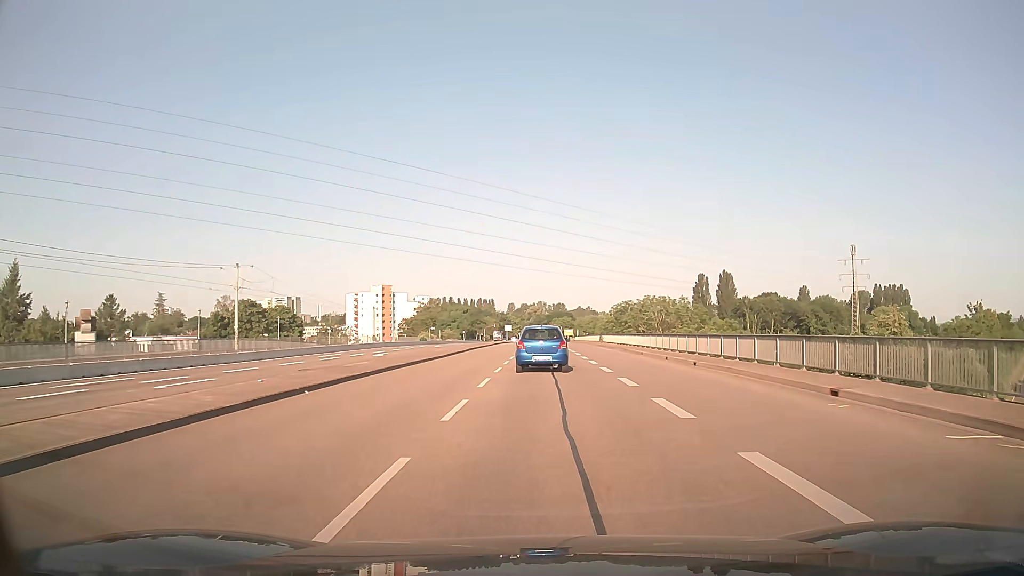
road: secondary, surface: asphalt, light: Day
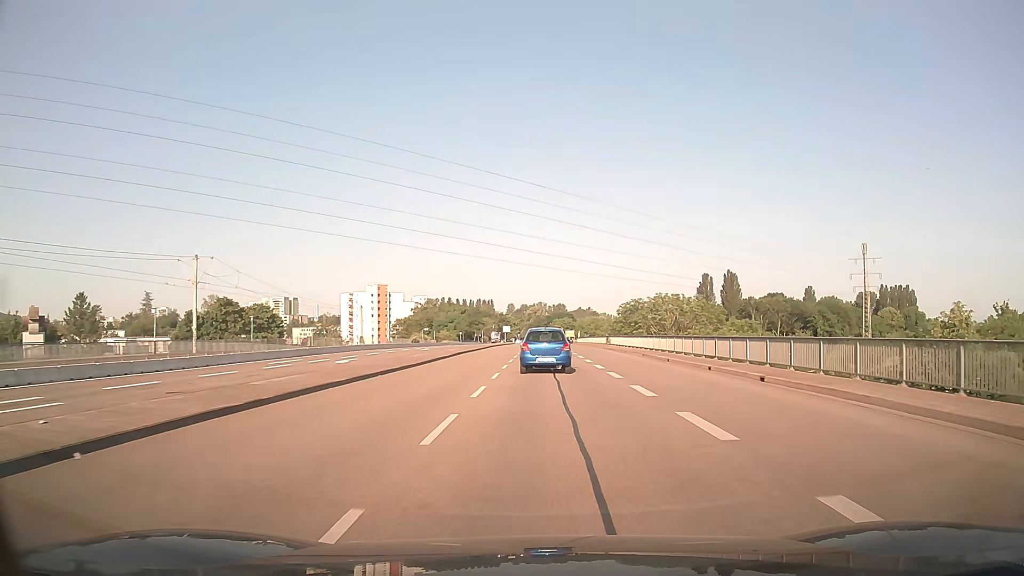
(0.0, +8.1) m; 0°
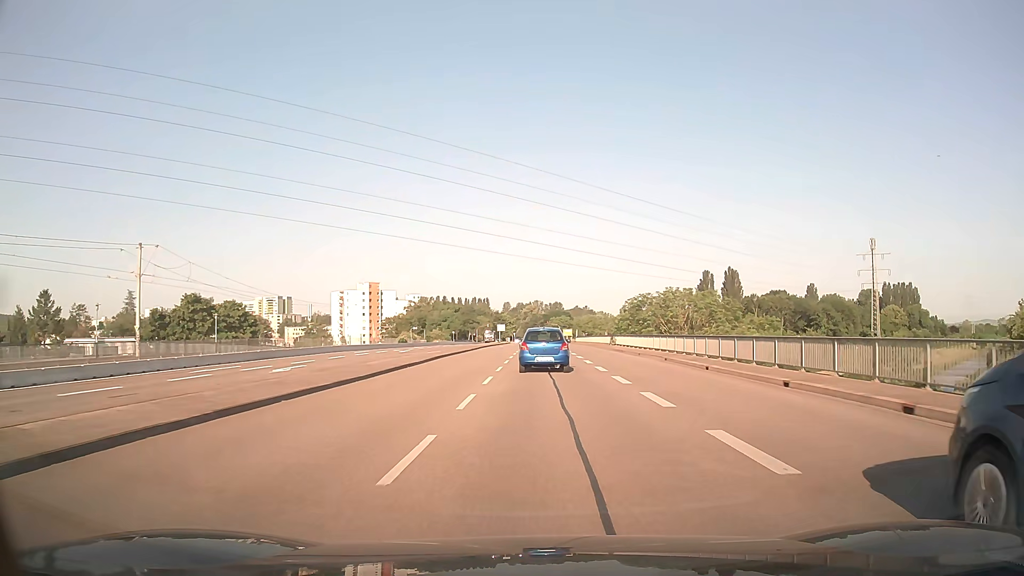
(0.0, +8.1) m; 0°
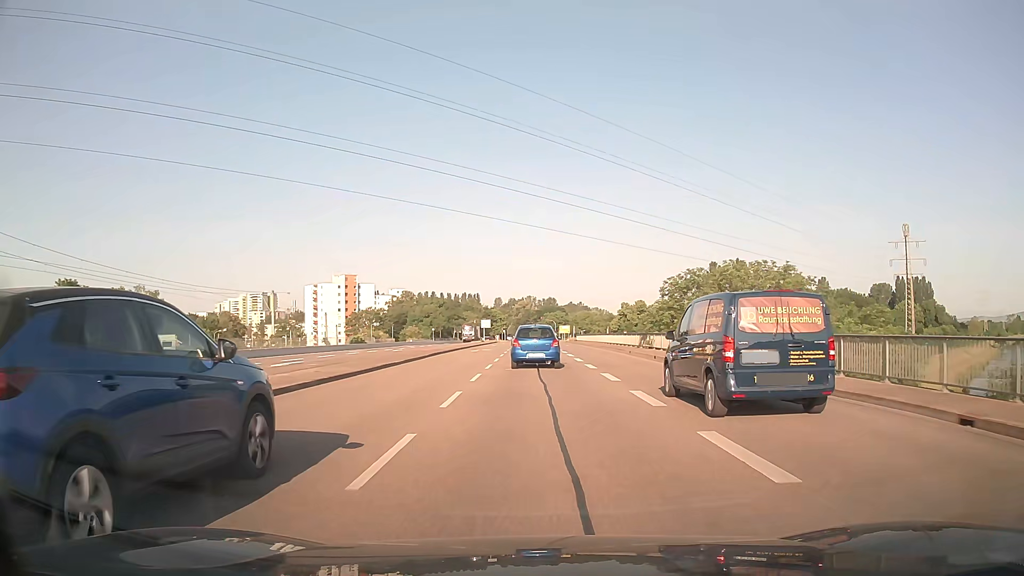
(+0.2, +24.1) m; +1°
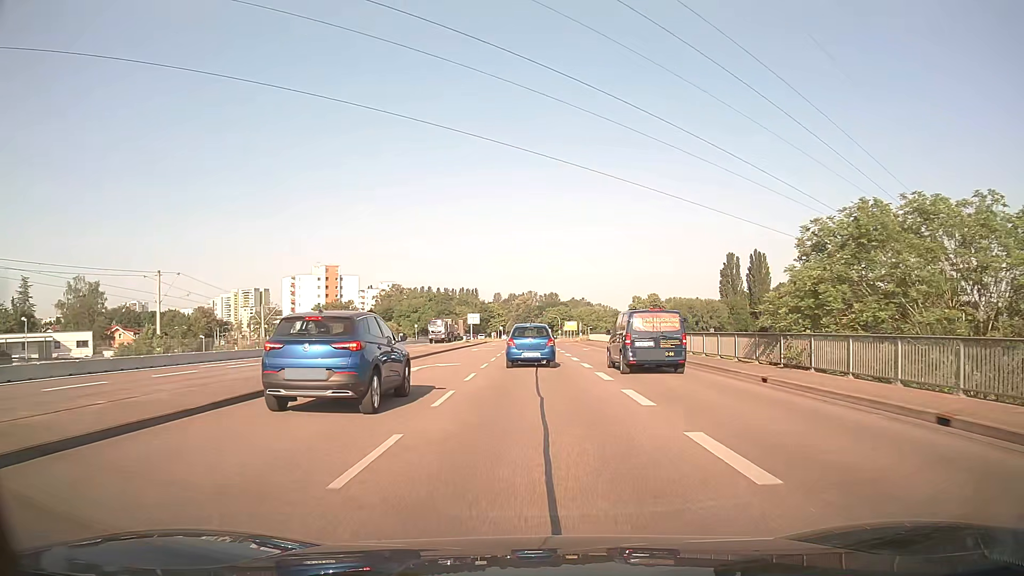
(-0.1, +23.8) m; 0°
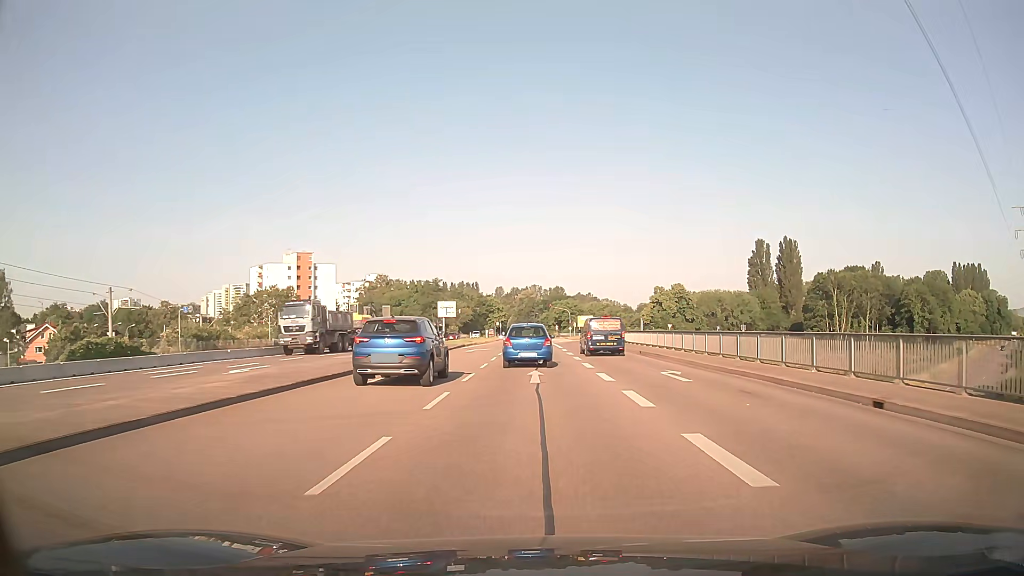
(-0.1, +30.0) m; 0°
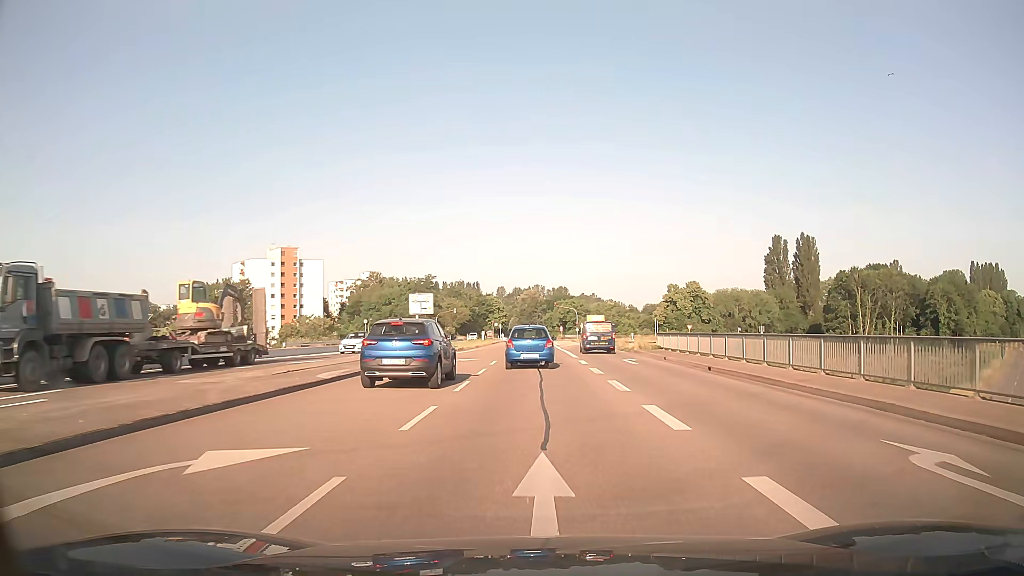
(0.0, +14.1) m; 0°
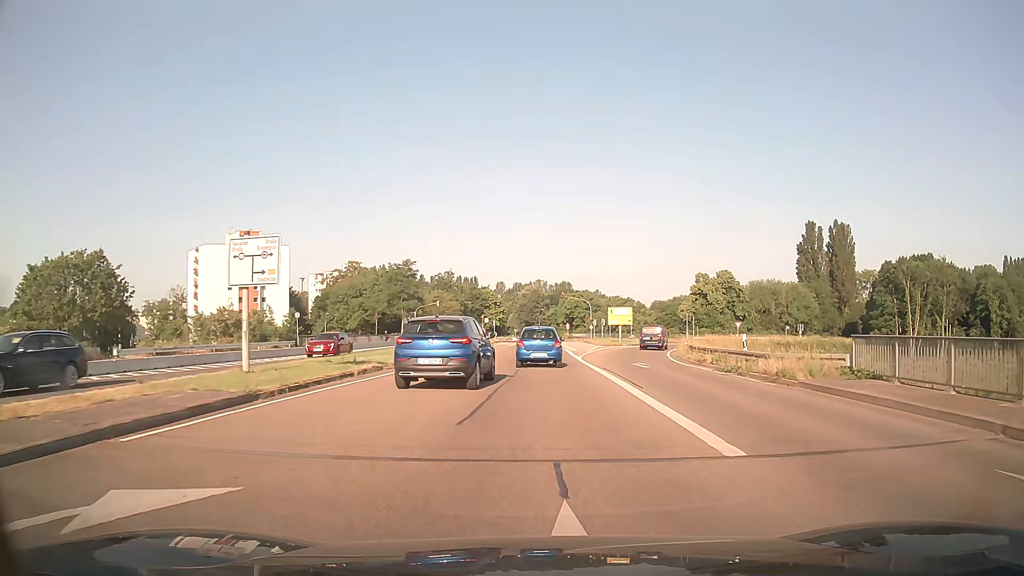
(0.0, +26.4) m; 0°
